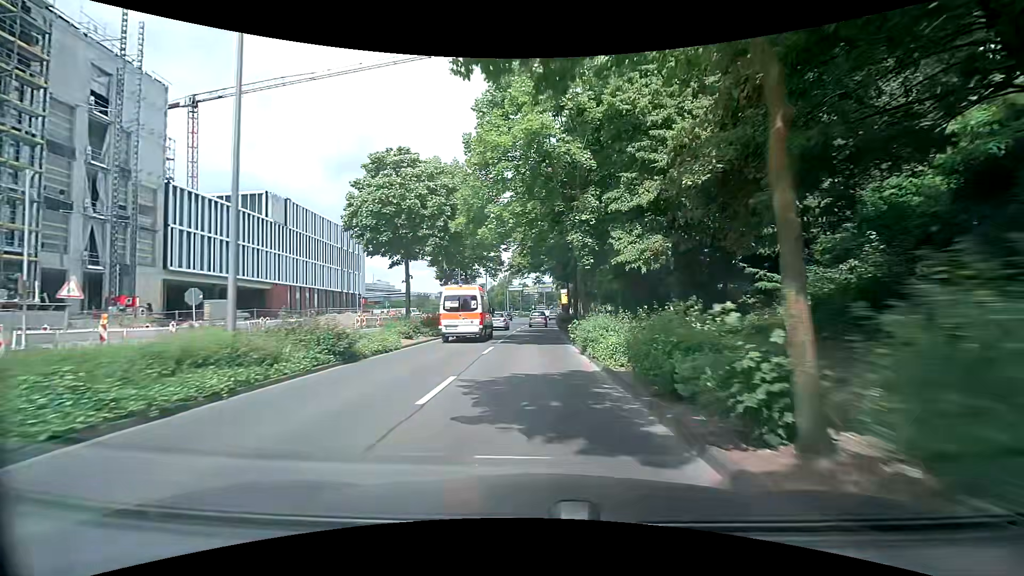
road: primary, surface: asphalt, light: Day
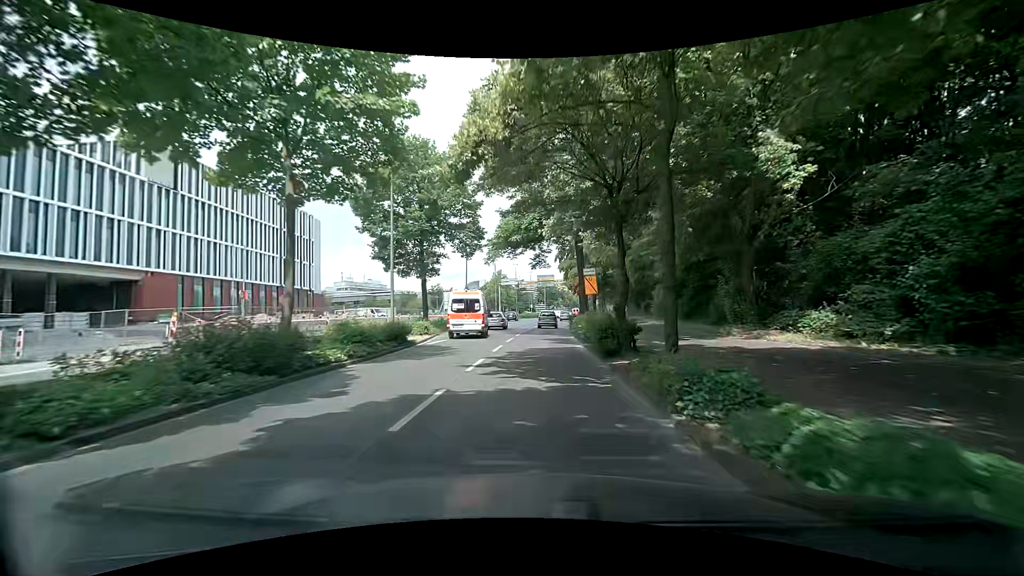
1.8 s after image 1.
(+0.1, +22.8) m; +1°
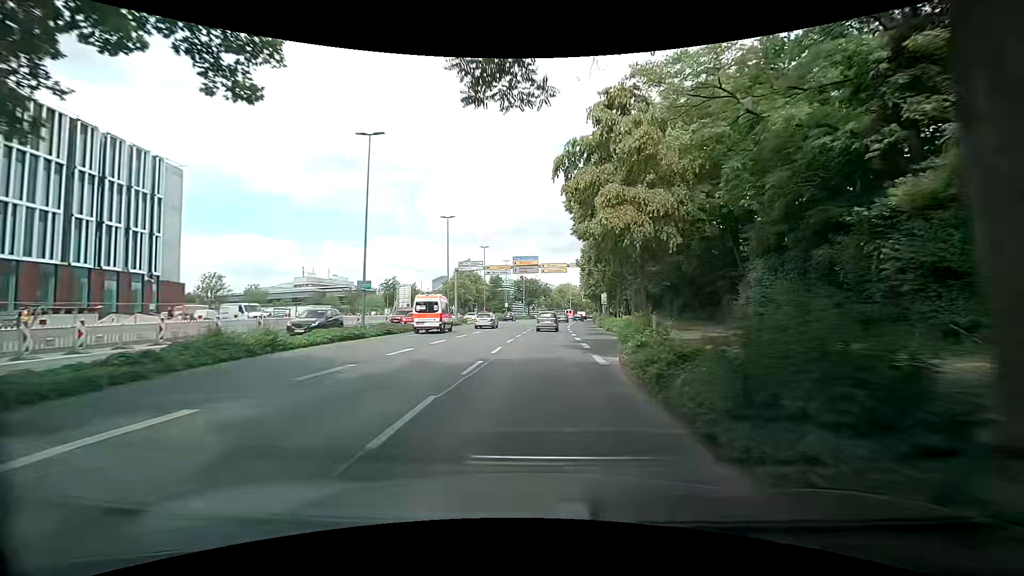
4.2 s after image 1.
(+0.5, +30.3) m; +3°
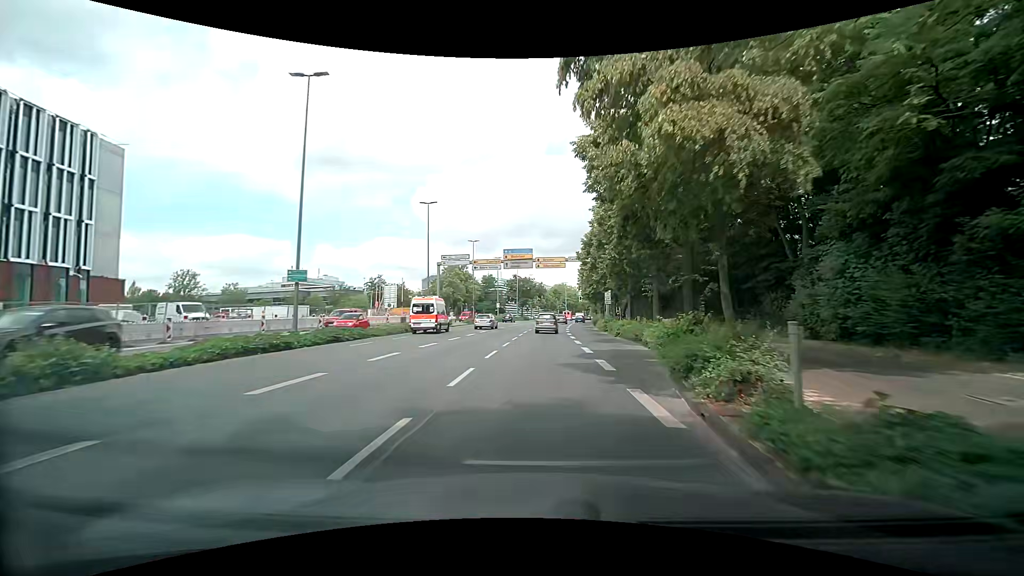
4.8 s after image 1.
(0.0, +7.5) m; +1°
(0, +10) (0, +20) (0, +30) (+1, +40) (+1, +50) (+2, +60) (+2, +70) (+3, +80) (+4, +90) (+6, +100) m
